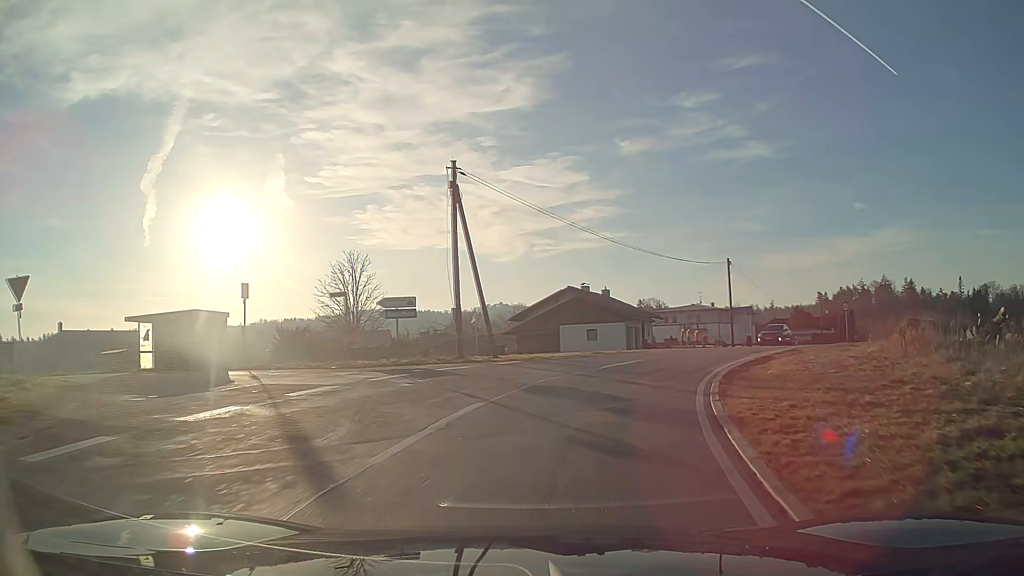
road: tertiary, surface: asphalt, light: Day
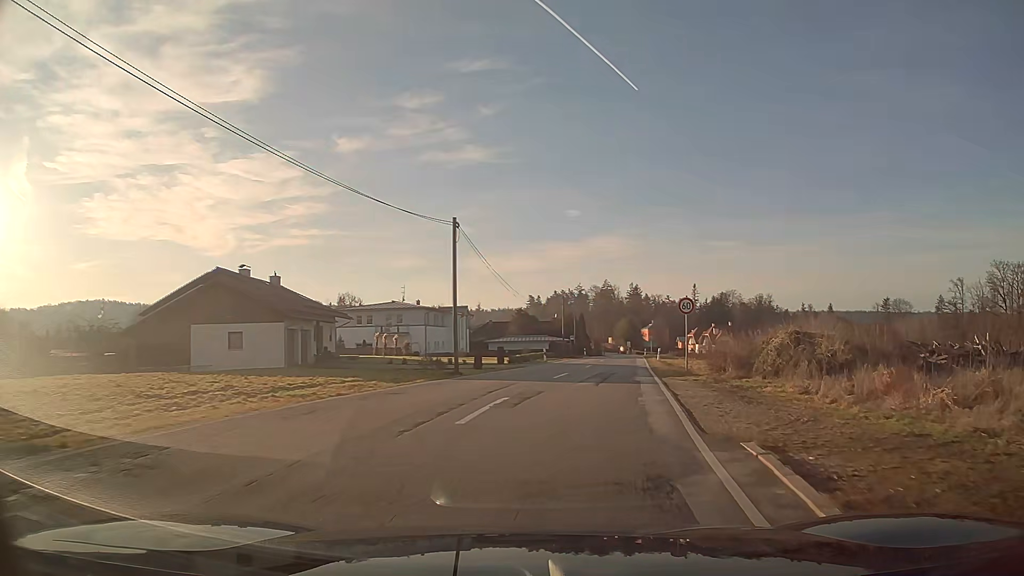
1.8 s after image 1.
(+4.6, +20.8) m; +24°
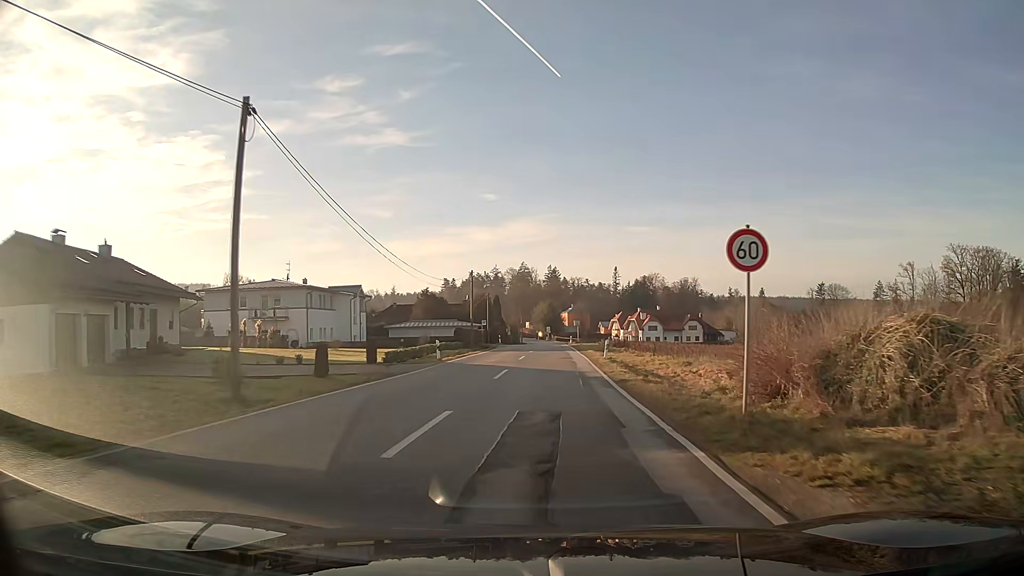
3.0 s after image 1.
(+0.7, +14.6) m; +5°
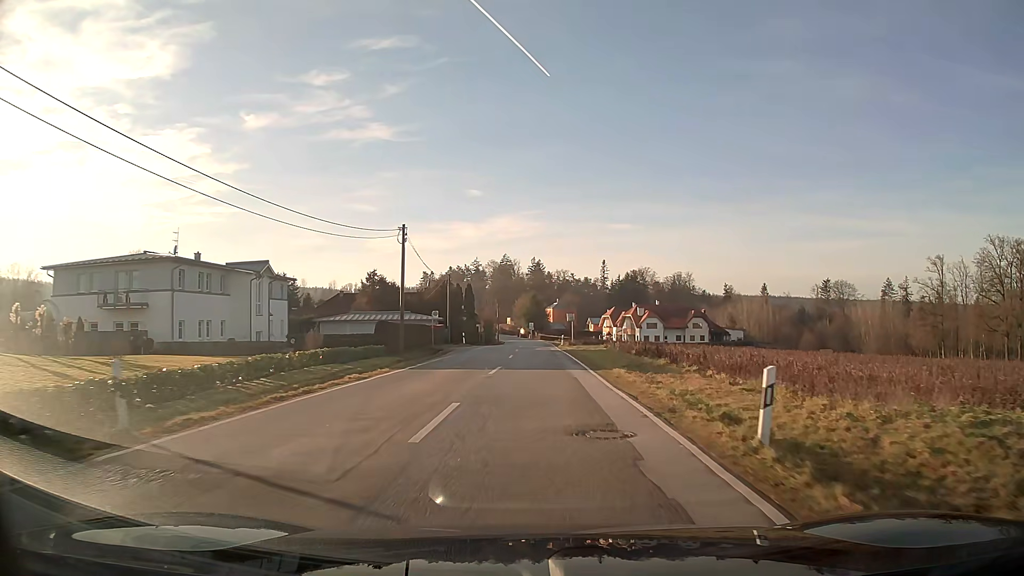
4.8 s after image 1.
(+0.4, +23.8) m; +1°
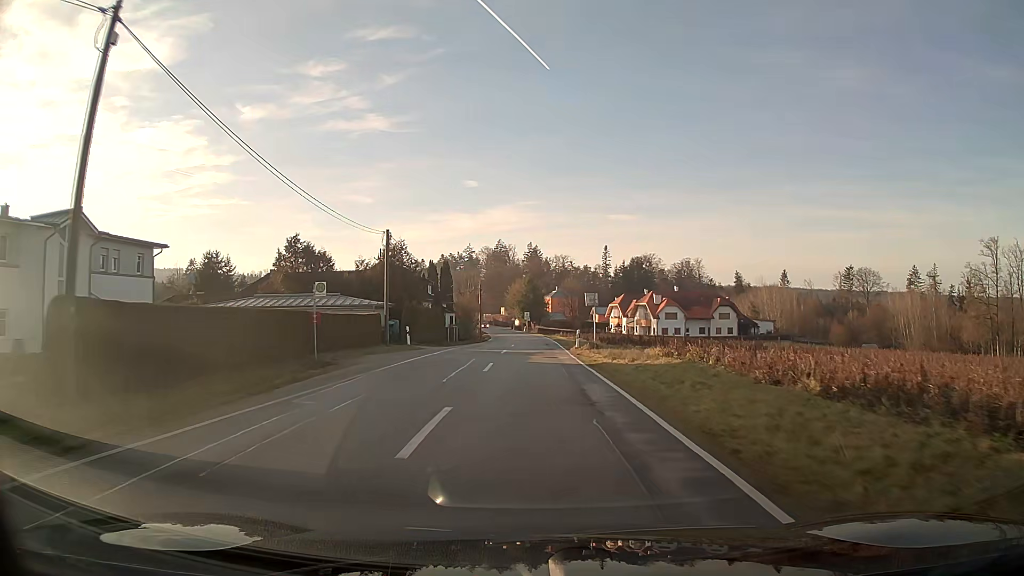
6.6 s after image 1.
(+0.1, +25.5) m; 0°
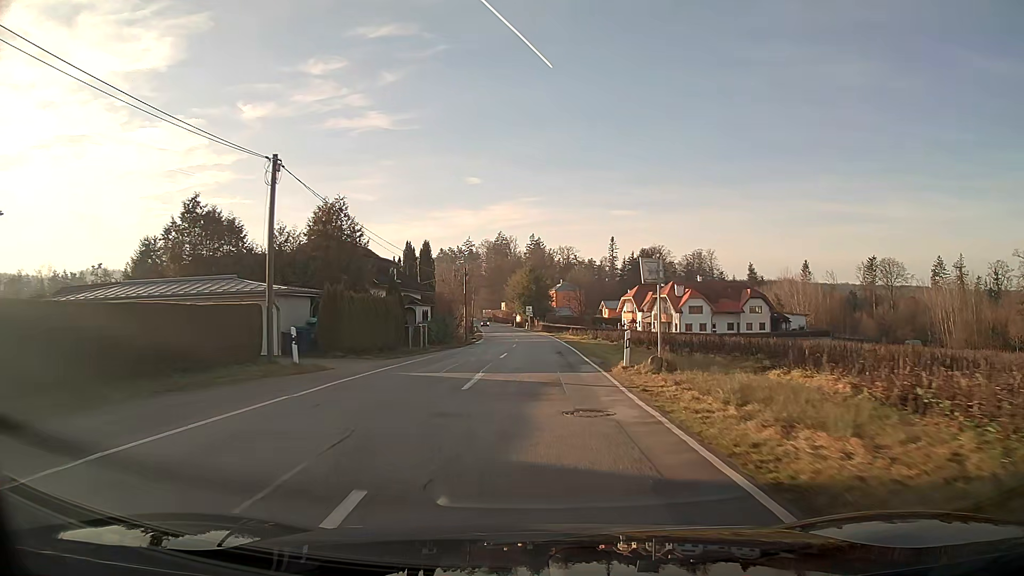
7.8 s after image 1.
(0.0, +17.7) m; 0°
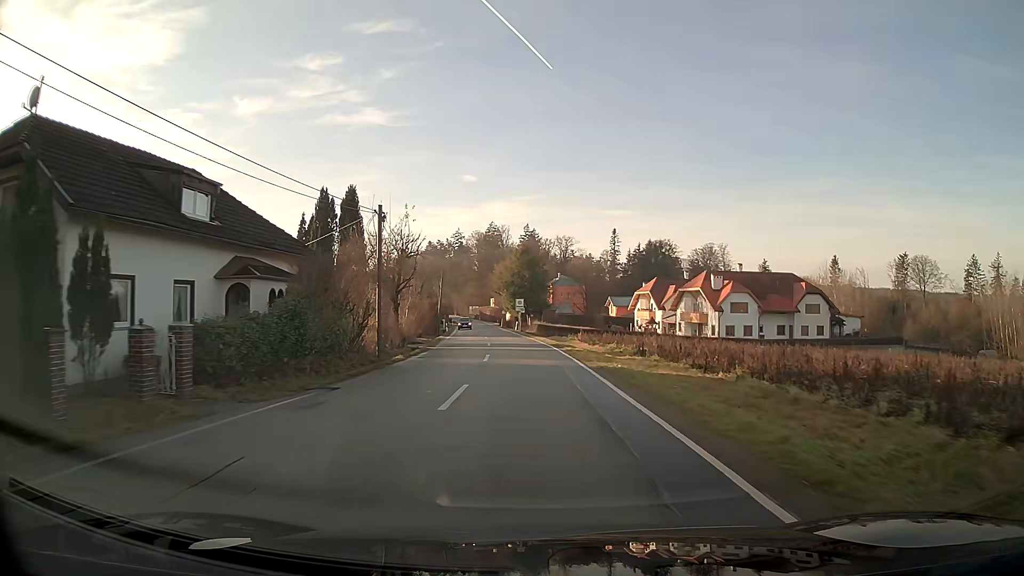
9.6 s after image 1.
(0.0, +27.3) m; 0°
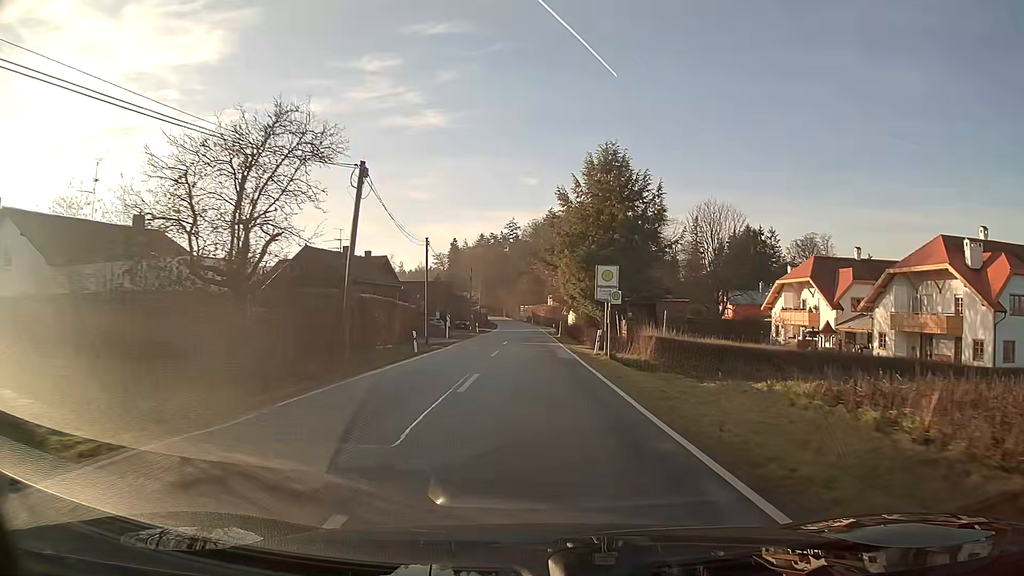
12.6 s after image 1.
(-2.0, +46.4) m; -5°
